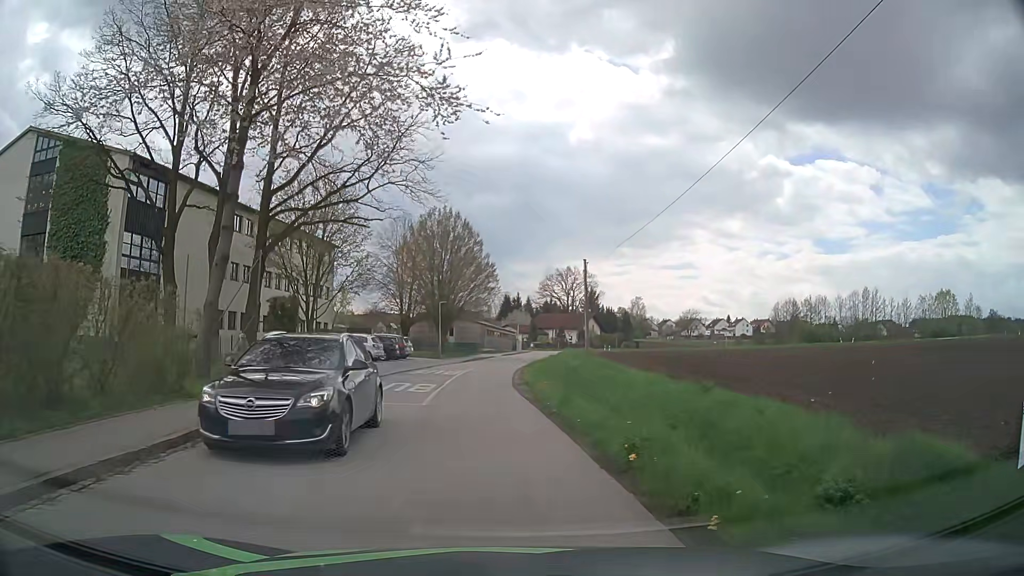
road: tertiary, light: Day
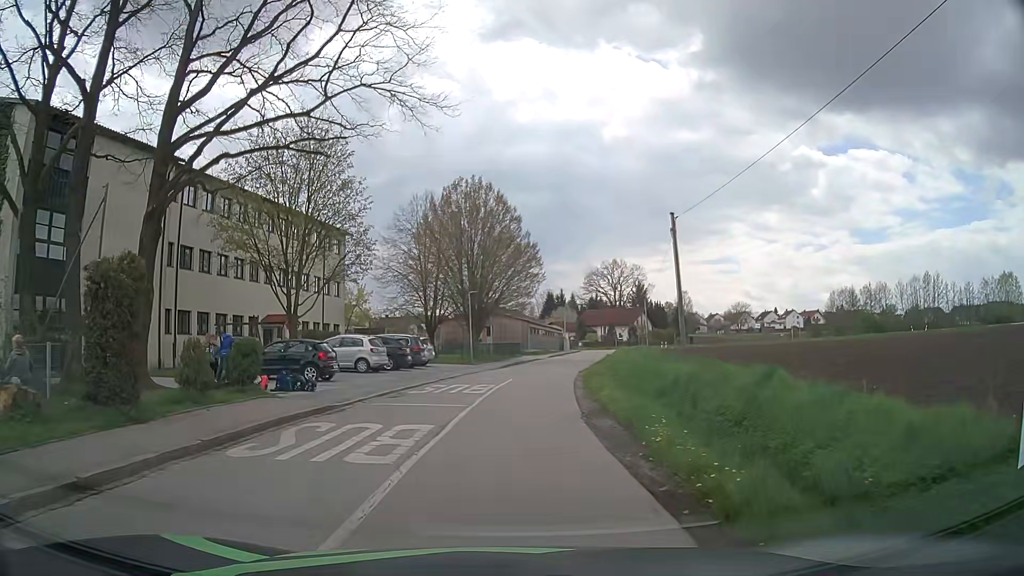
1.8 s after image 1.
(-0.1, +11.9) m; -3°
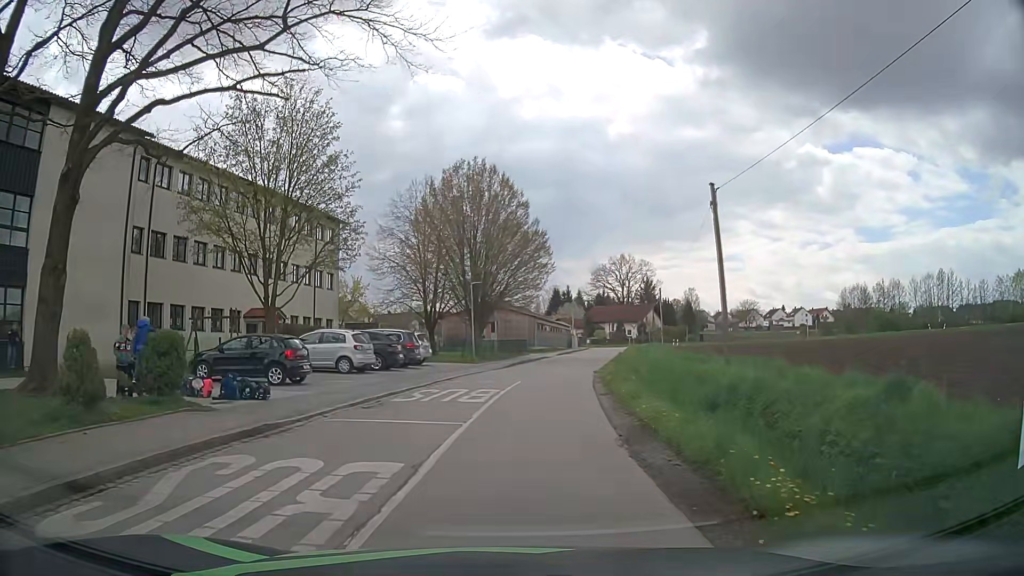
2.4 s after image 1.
(0.0, +4.2) m; 0°
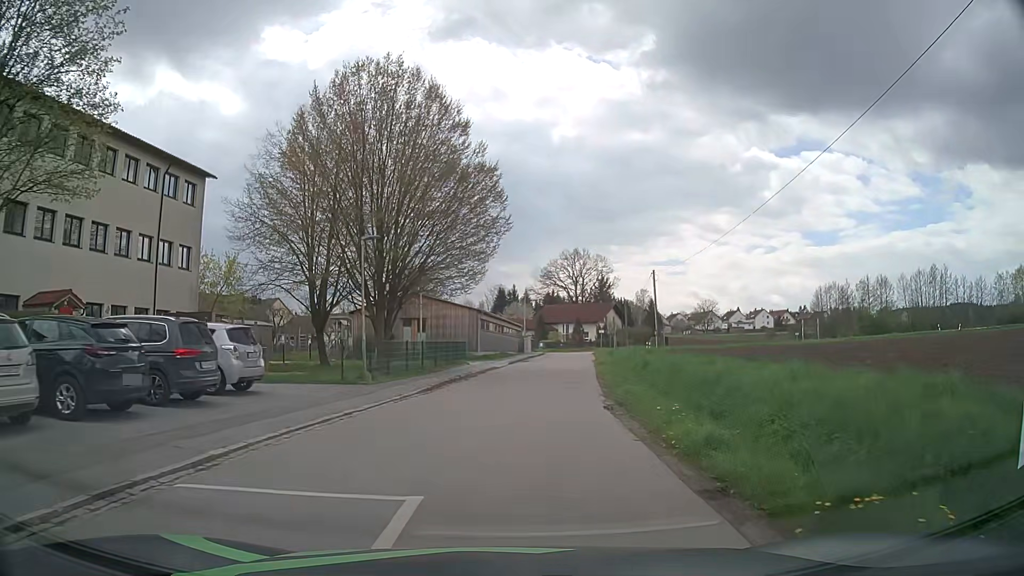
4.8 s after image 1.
(+0.5, +17.7) m; +5°
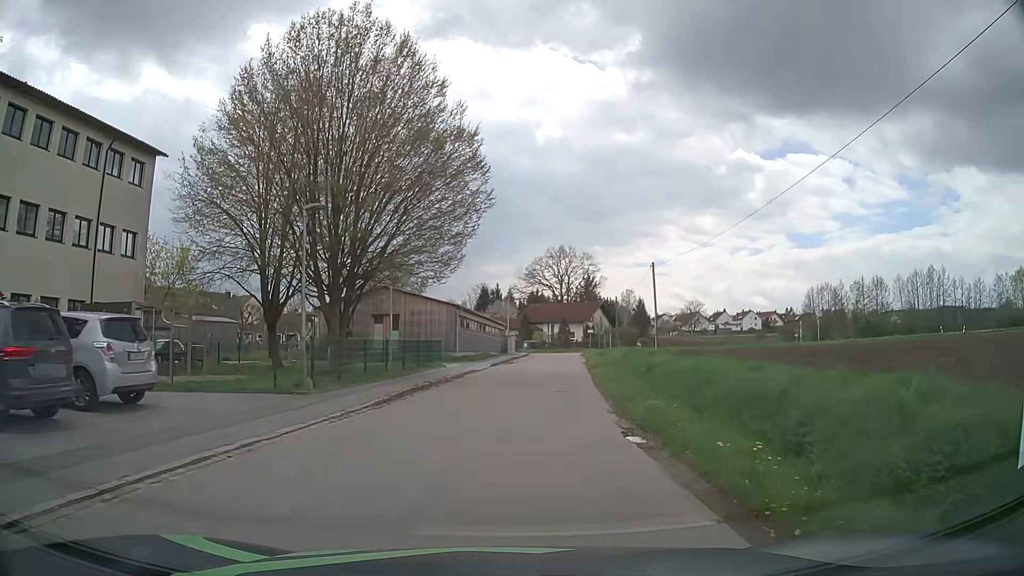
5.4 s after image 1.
(0.0, +4.7) m; +1°
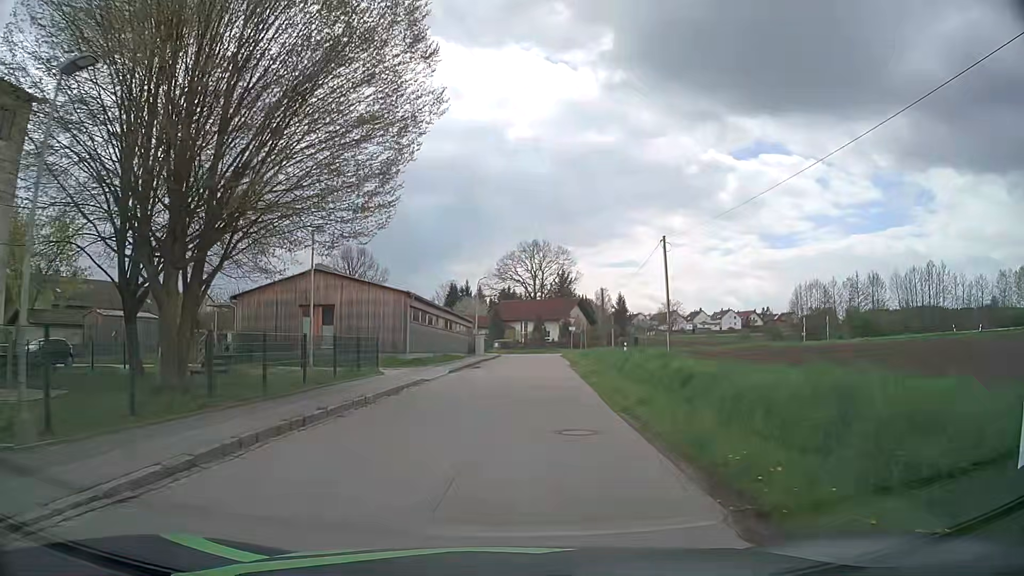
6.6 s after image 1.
(+0.2, +9.6) m; +3°
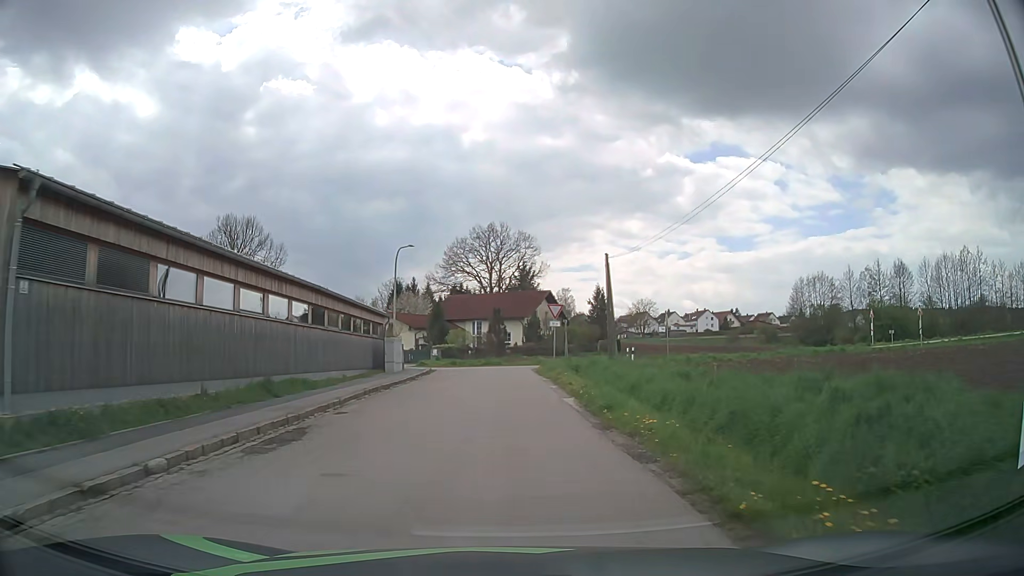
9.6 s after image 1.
(+1.0, +24.8) m; +3°
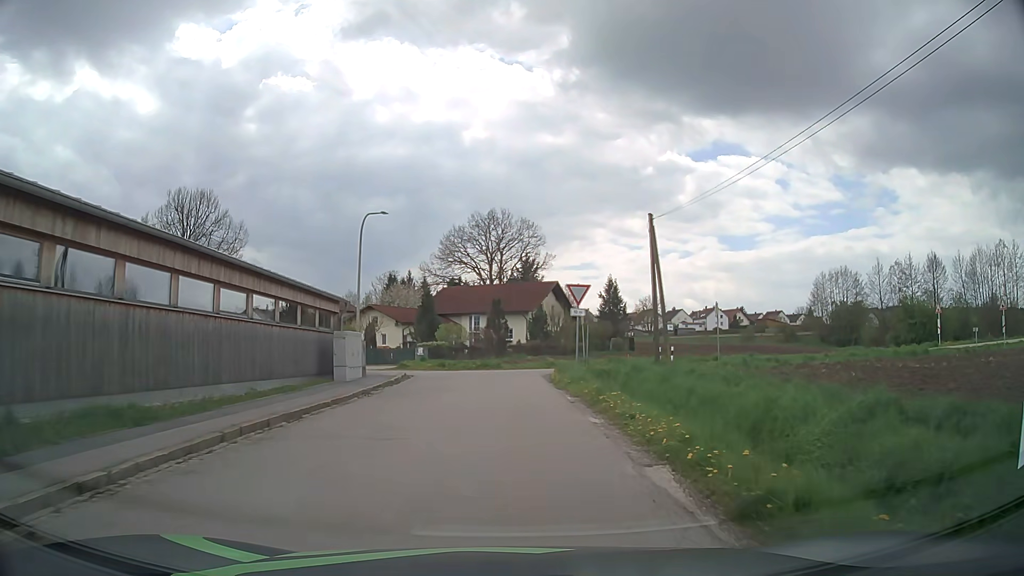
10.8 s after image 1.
(0.0, +9.9) m; 0°
